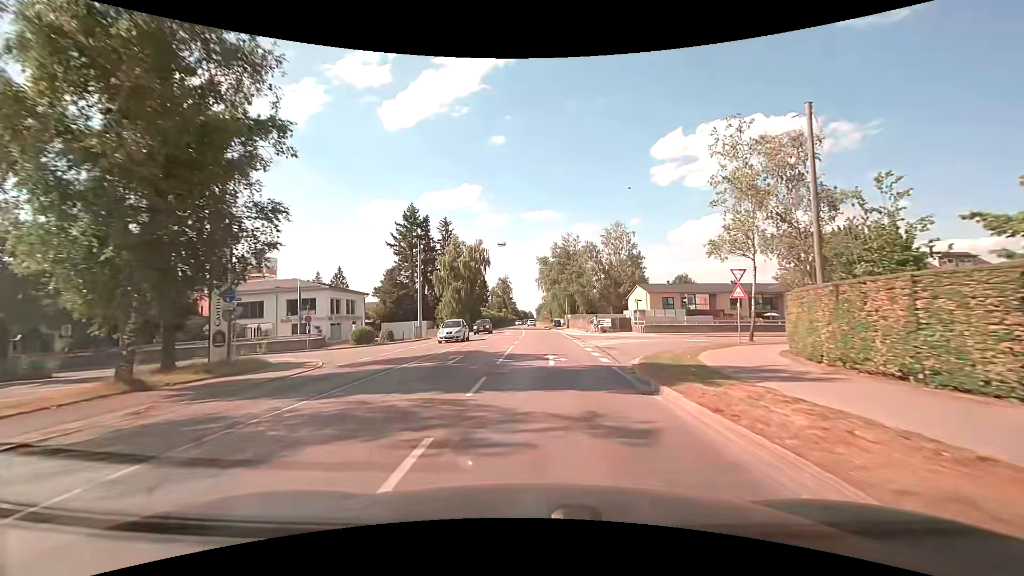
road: secondary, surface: asphalt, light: Day
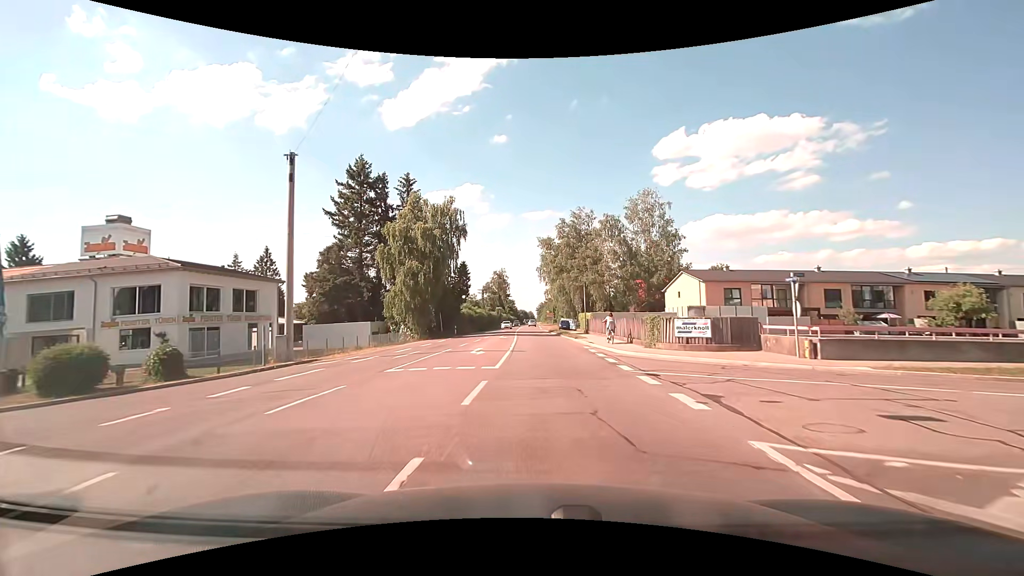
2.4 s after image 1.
(0.0, +26.4) m; 0°
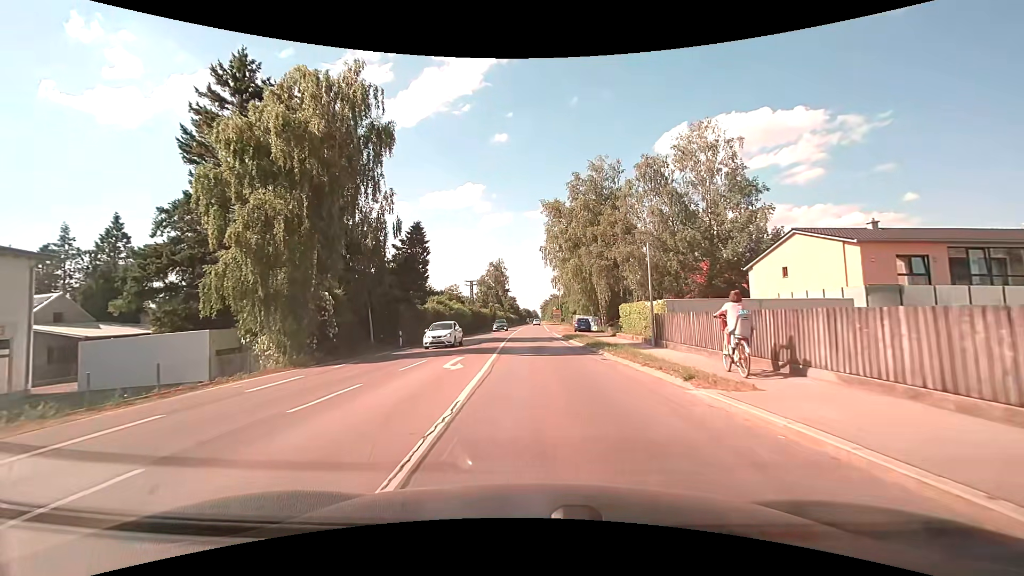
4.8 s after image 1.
(0.0, +25.7) m; -1°
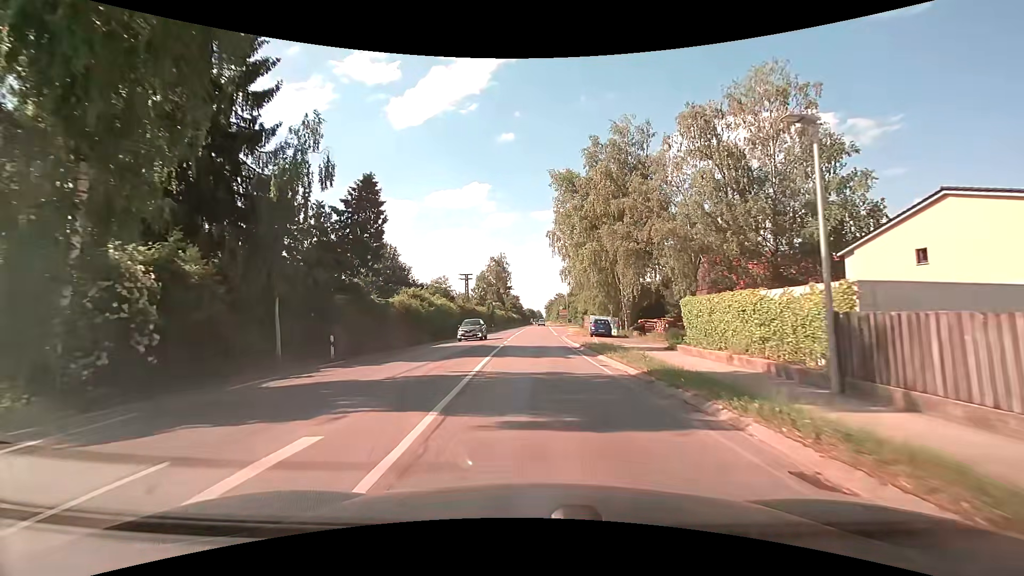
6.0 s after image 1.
(0.0, +12.2) m; 0°
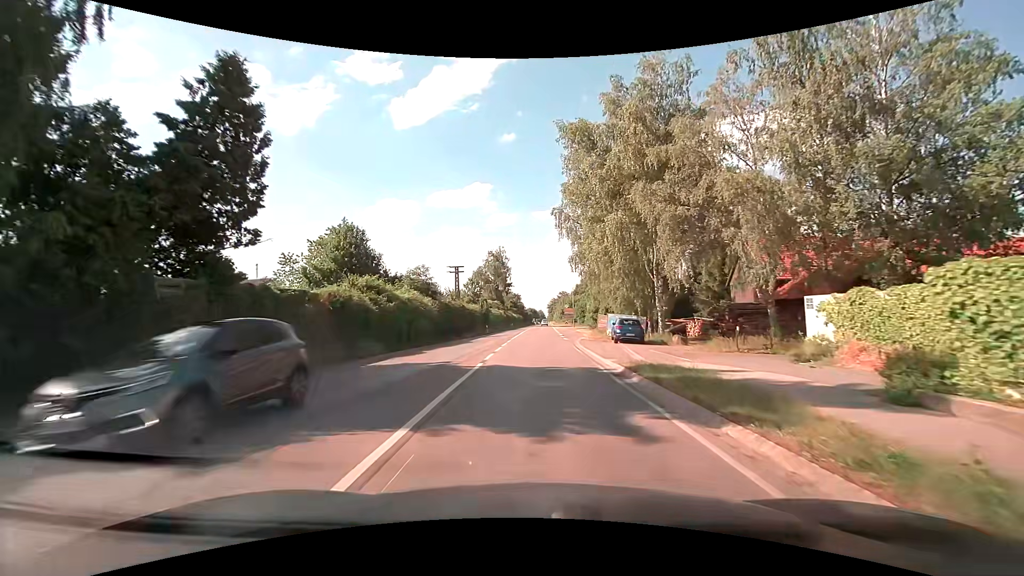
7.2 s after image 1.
(0.0, +11.8) m; 0°
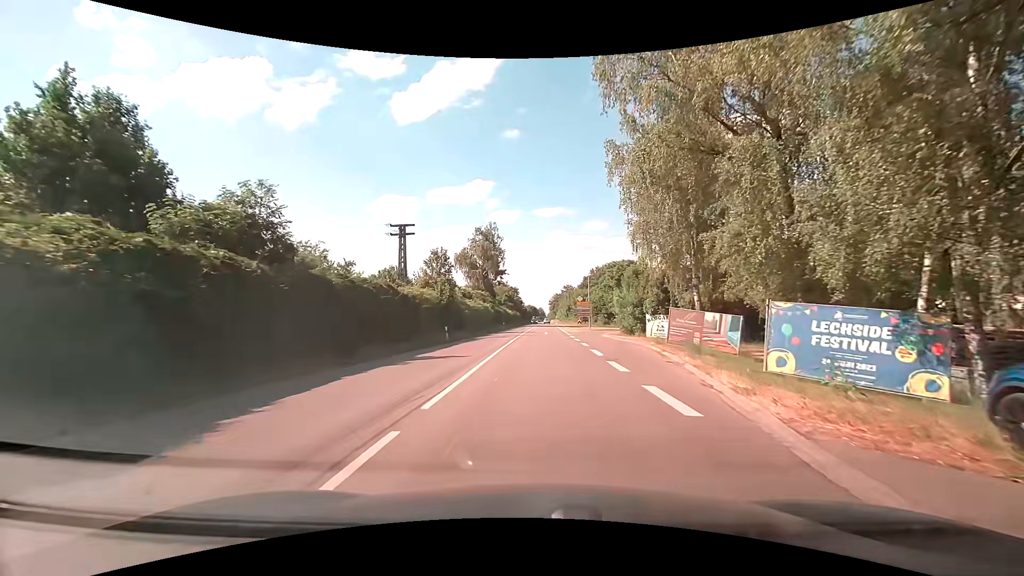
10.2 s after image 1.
(-0.2, +28.0) m; 0°
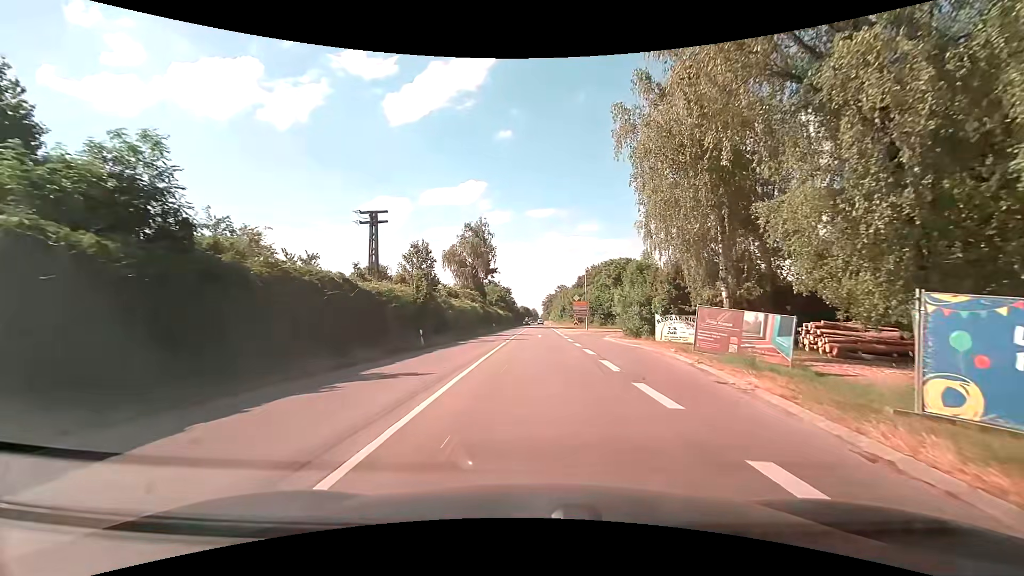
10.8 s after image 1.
(0.0, +5.3) m; +1°
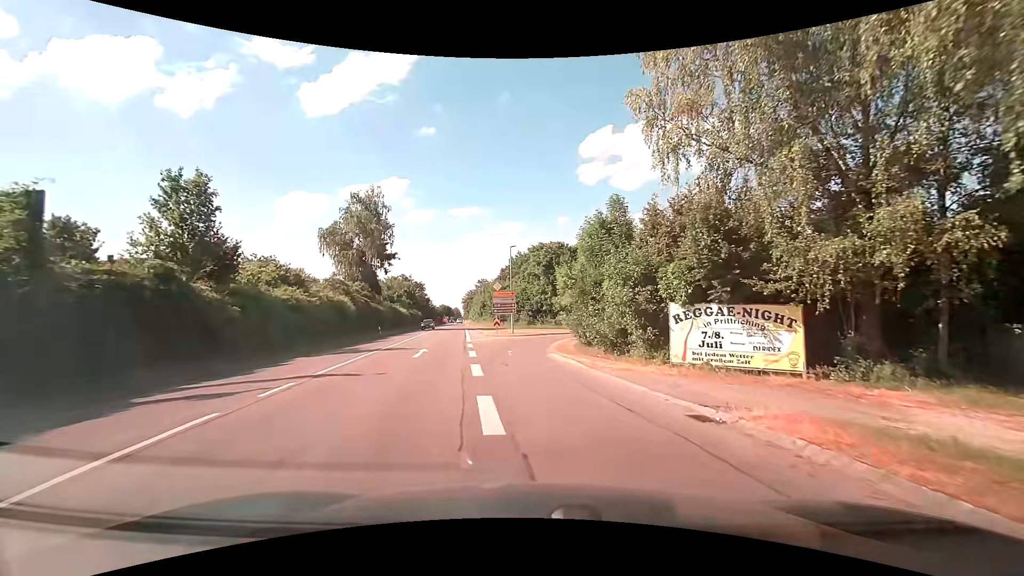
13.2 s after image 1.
(+1.3, +20.1) m; +8°
(0, +10) (-1, +20) (-1, +30) (+1, +40) (+6, +48) (+12, +56) (+19, +63) (+26, +71) (+31, +79) (+35, +88) m
